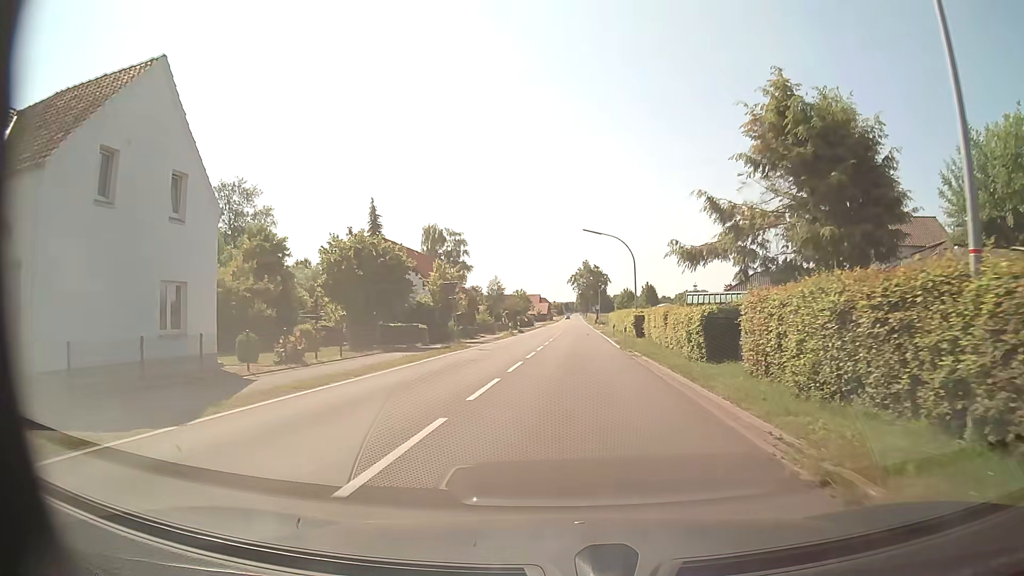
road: tertiary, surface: asphalt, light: Day
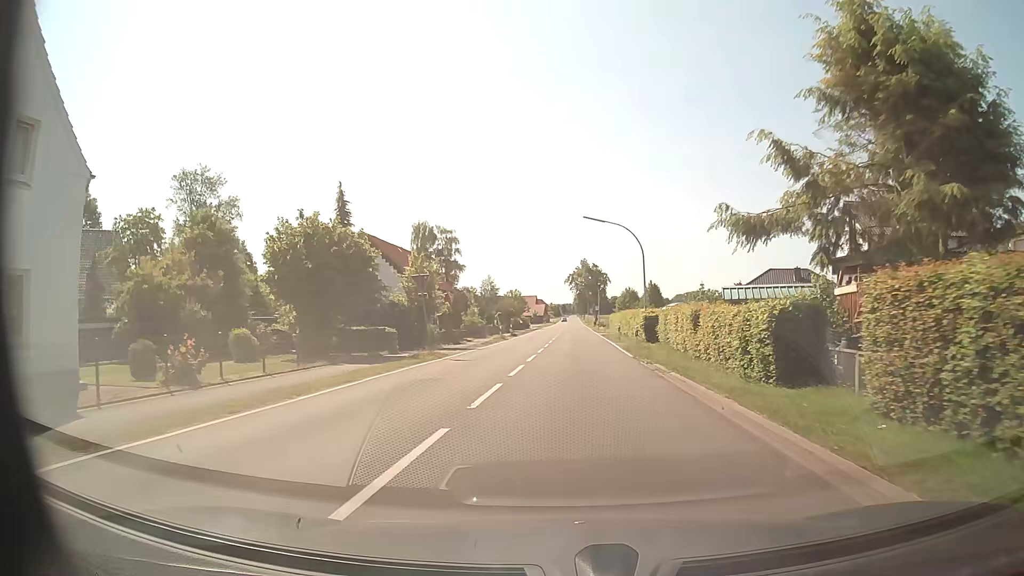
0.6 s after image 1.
(0.0, +6.9) m; 0°
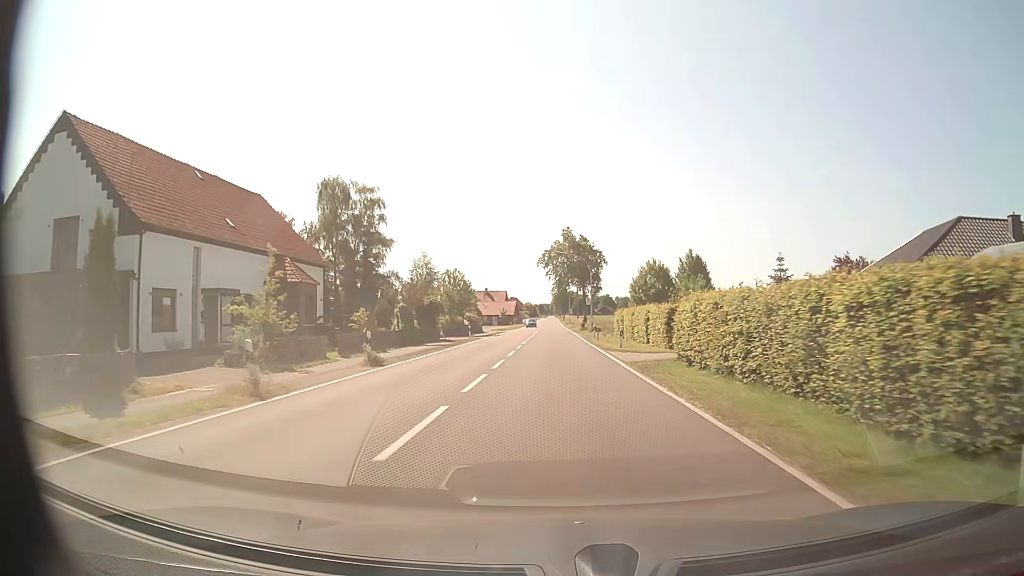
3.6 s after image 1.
(+1.0, +41.4) m; +2°
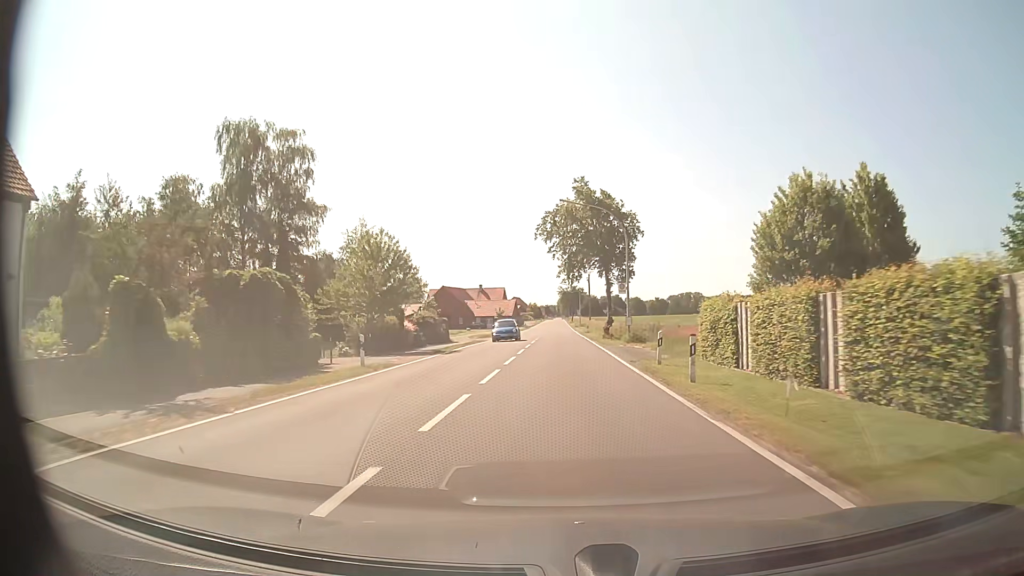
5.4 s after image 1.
(-0.3, +29.0) m; -1°
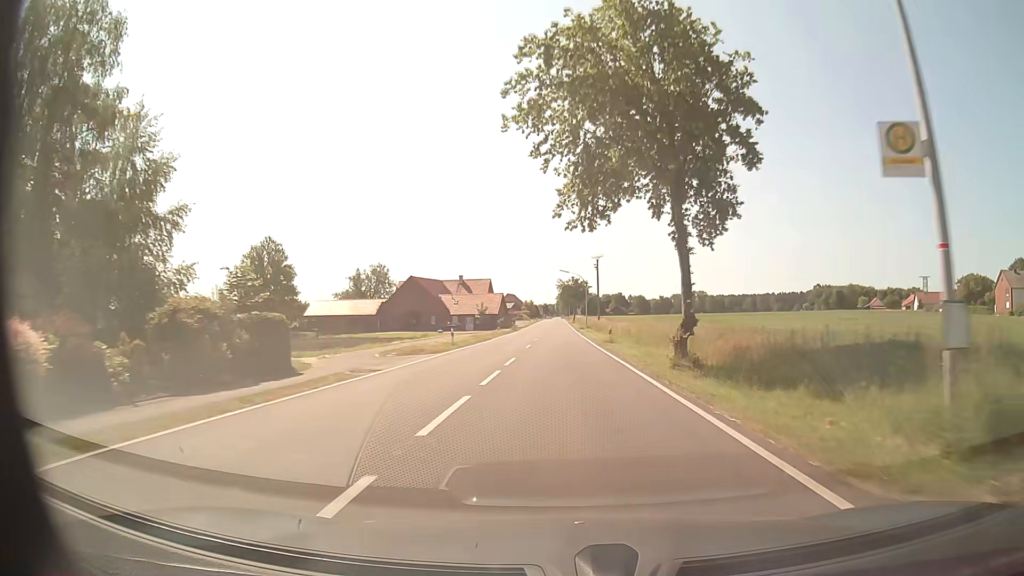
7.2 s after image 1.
(0.0, +31.3) m; 0°
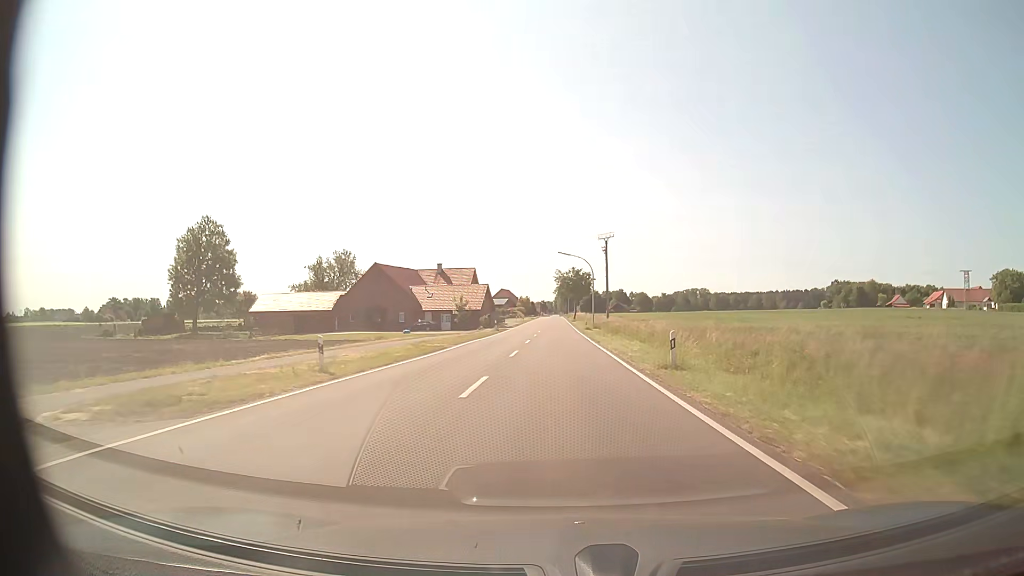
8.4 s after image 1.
(0.0, +21.8) m; 0°
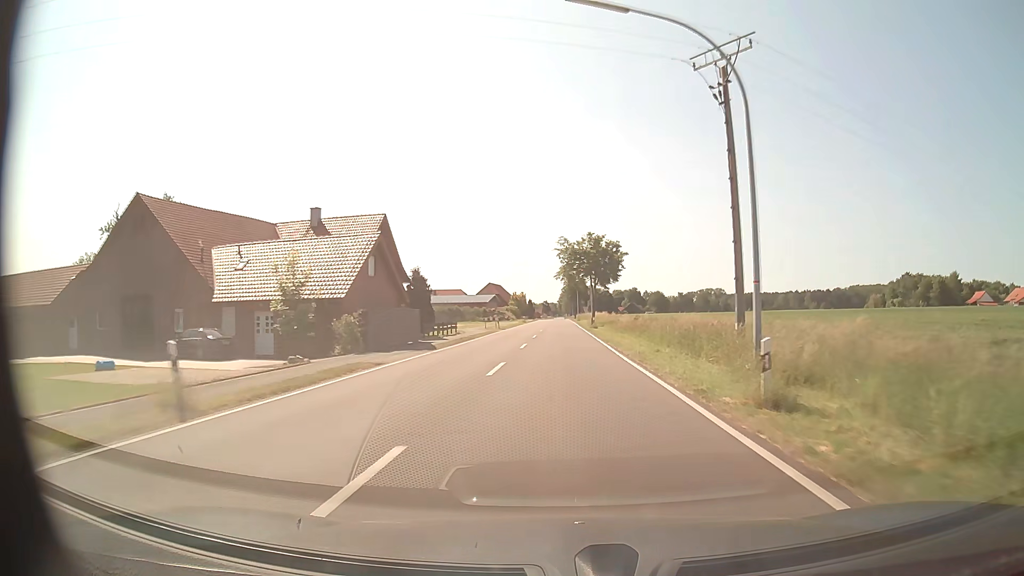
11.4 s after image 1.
(0.0, +57.5) m; 0°
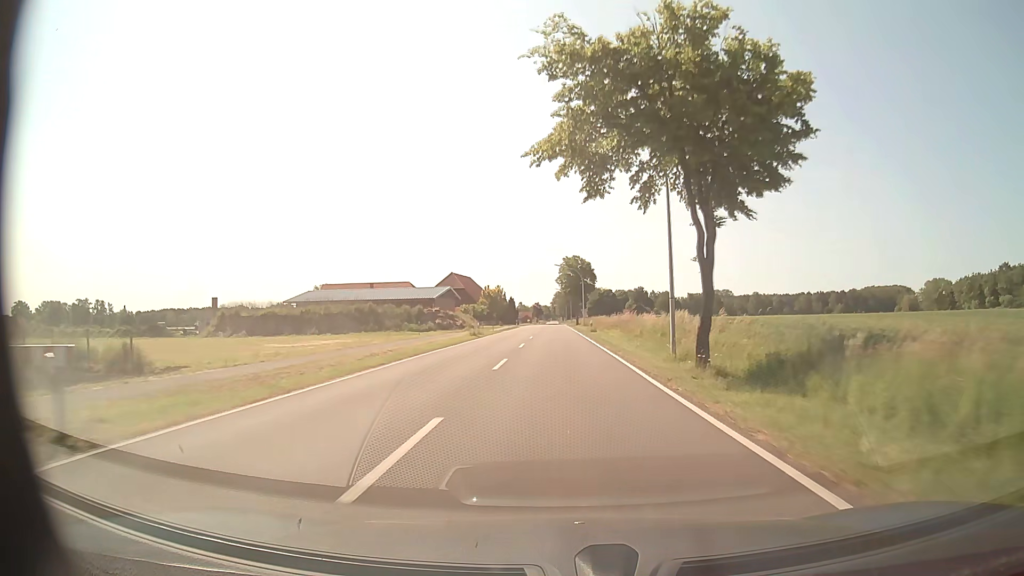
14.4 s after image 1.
(+0.1, +58.7) m; +1°
(0, +10) (0, +20) (0, +30) (0, +40) (0, +50) (0, +60) (0, +70) (0, +80) (0, +90) (0, +100) m
